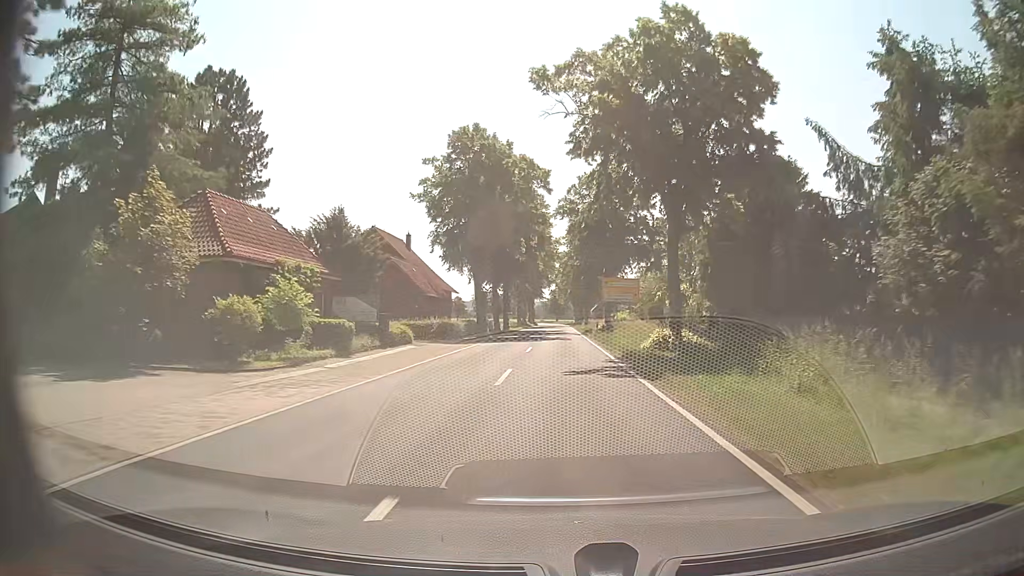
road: secondary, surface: asphalt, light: Day
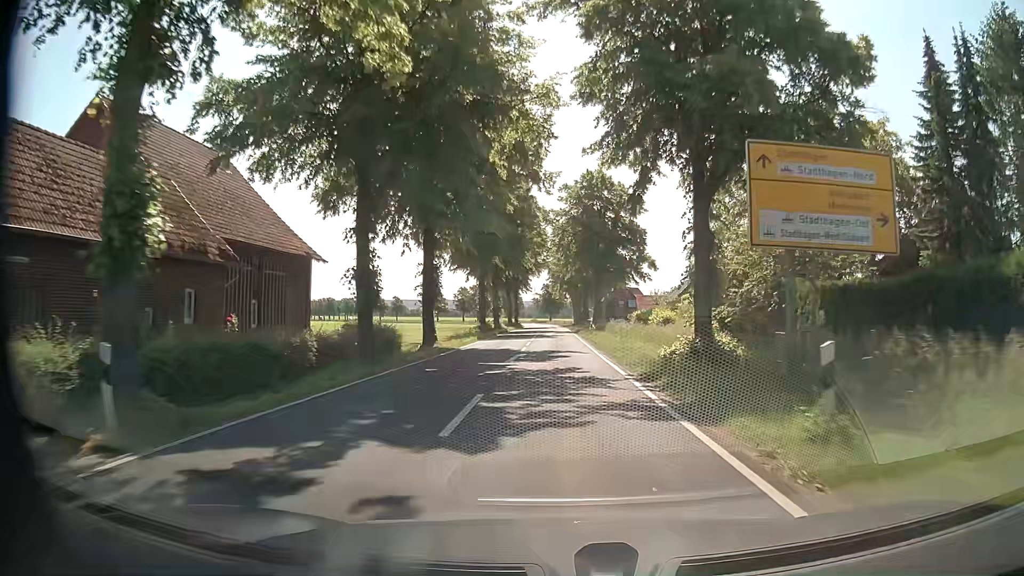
(0.0, +42.0) m; +1°
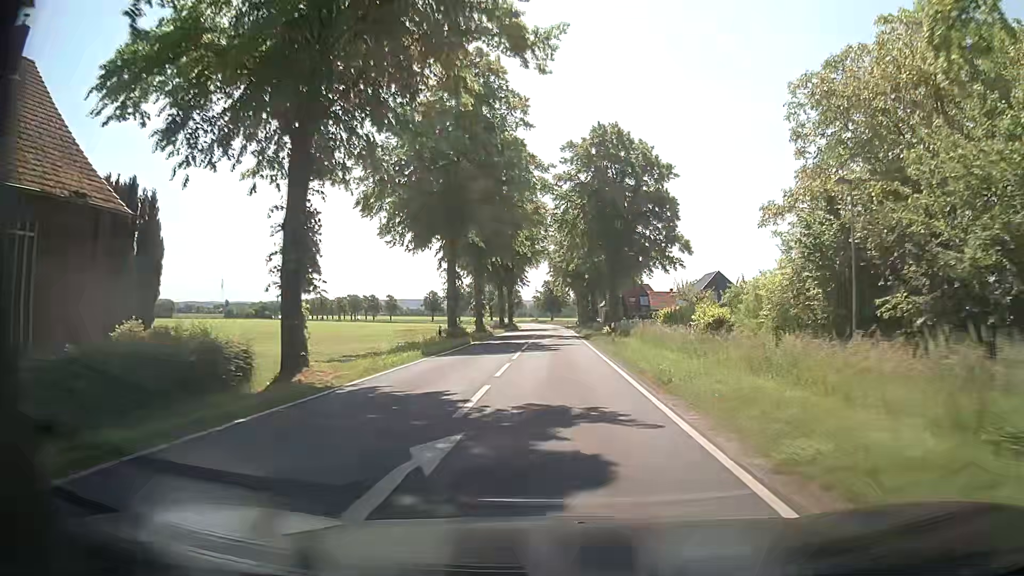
(-0.1, +17.0) m; -1°
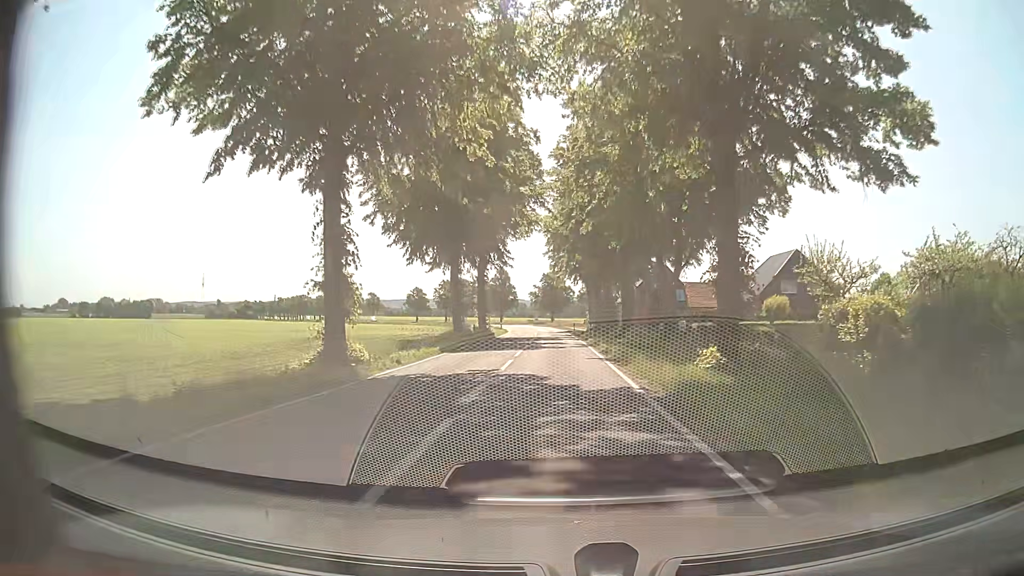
(0.0, +34.6) m; 0°
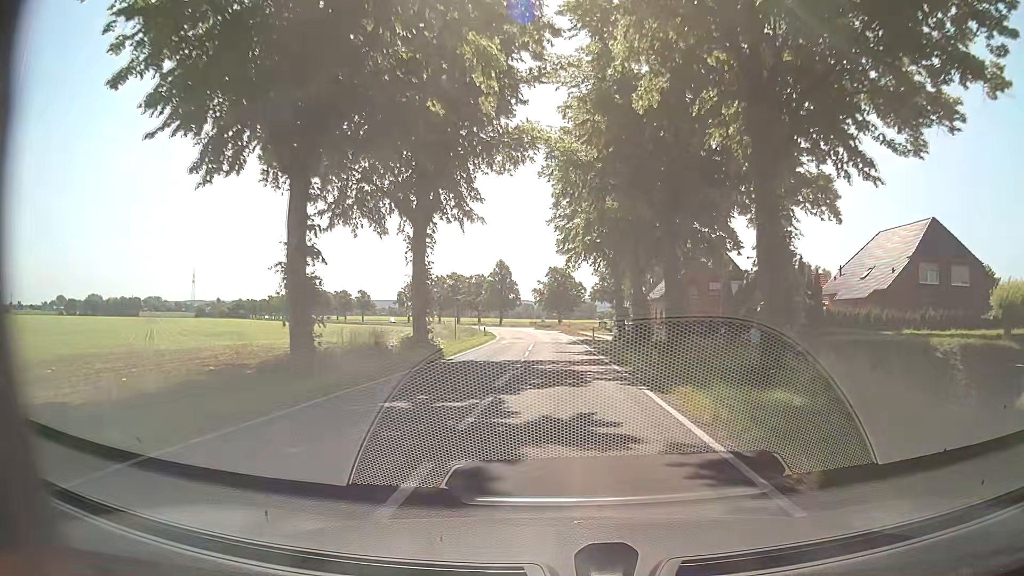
(-0.3, +26.8) m; -1°
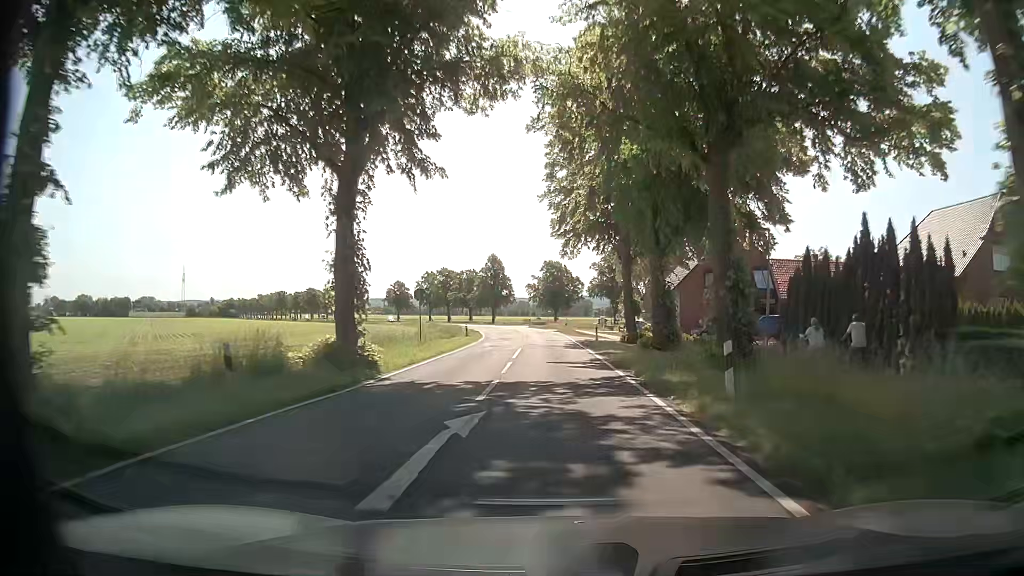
(0.0, +9.2) m; 0°
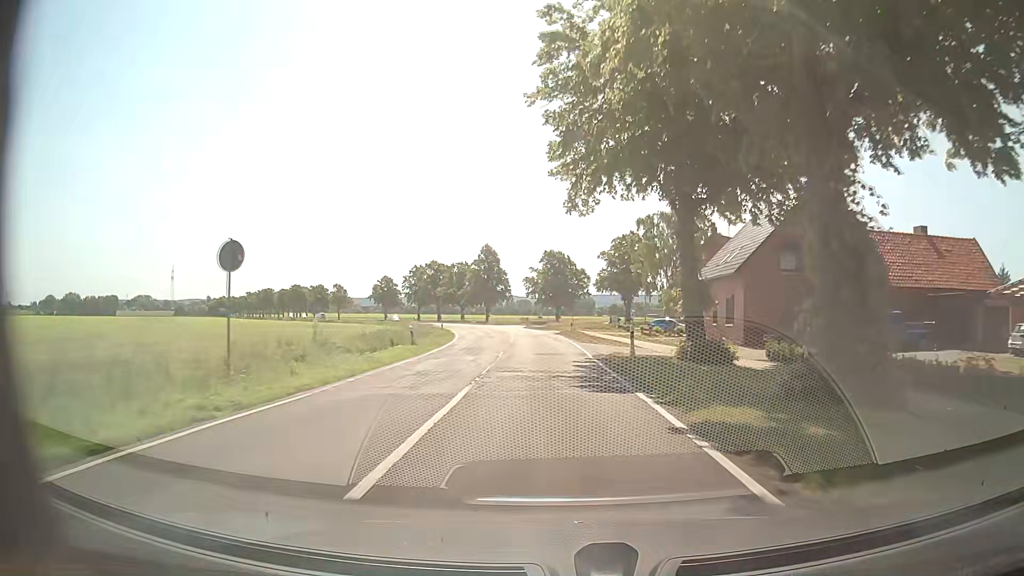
(+0.1, +18.7) m; +1°
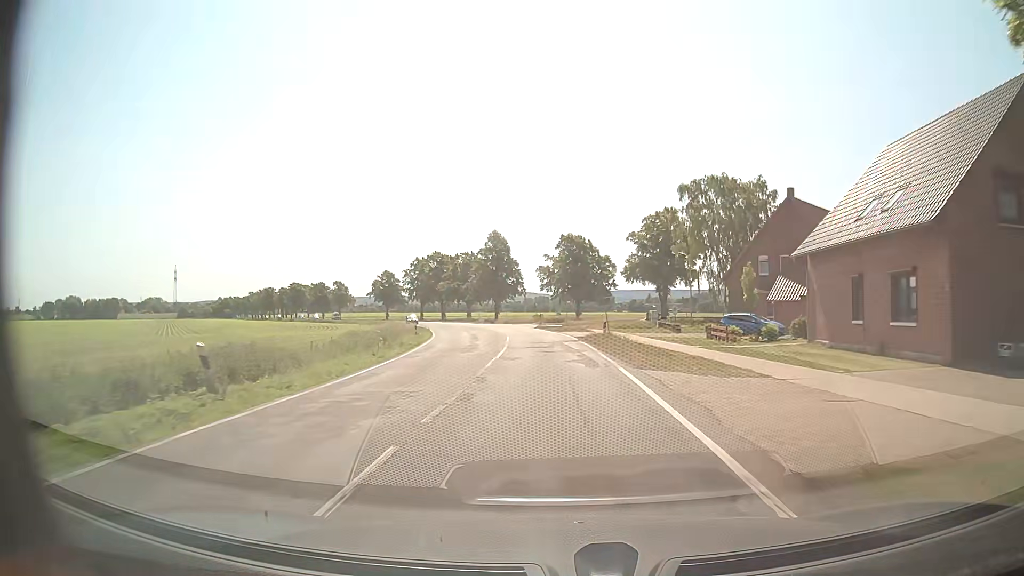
(-0.3, +19.2) m; -2°
(0, +10) (0, +20) (-1, +30) (-1, +40) (-2, +50) (-3, +60) (-5, +70) (-7, +80) (-9, +89) (-12, +99) m
